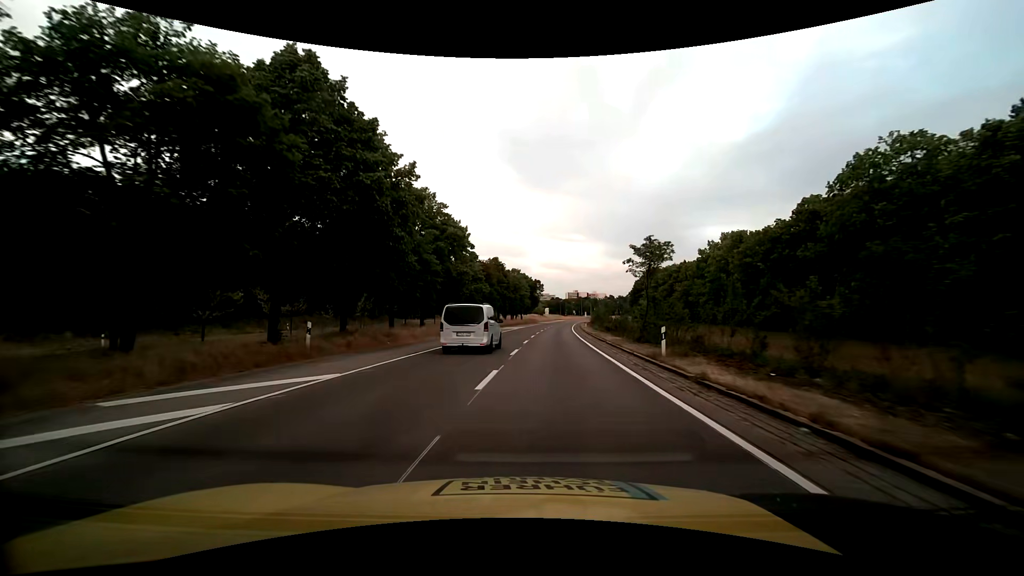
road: trunk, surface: asphalt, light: Day
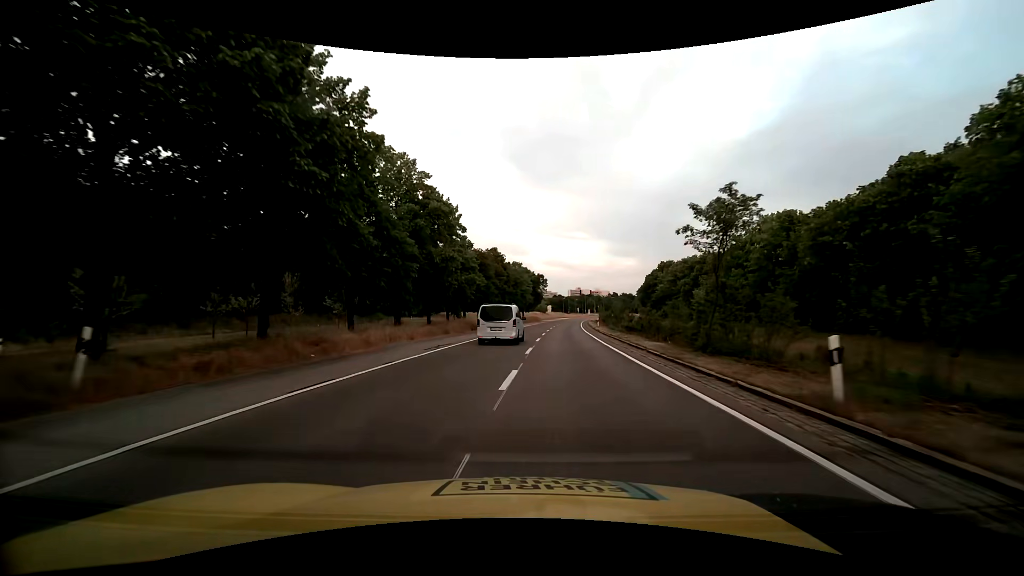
(0.0, +9.4) m; 0°
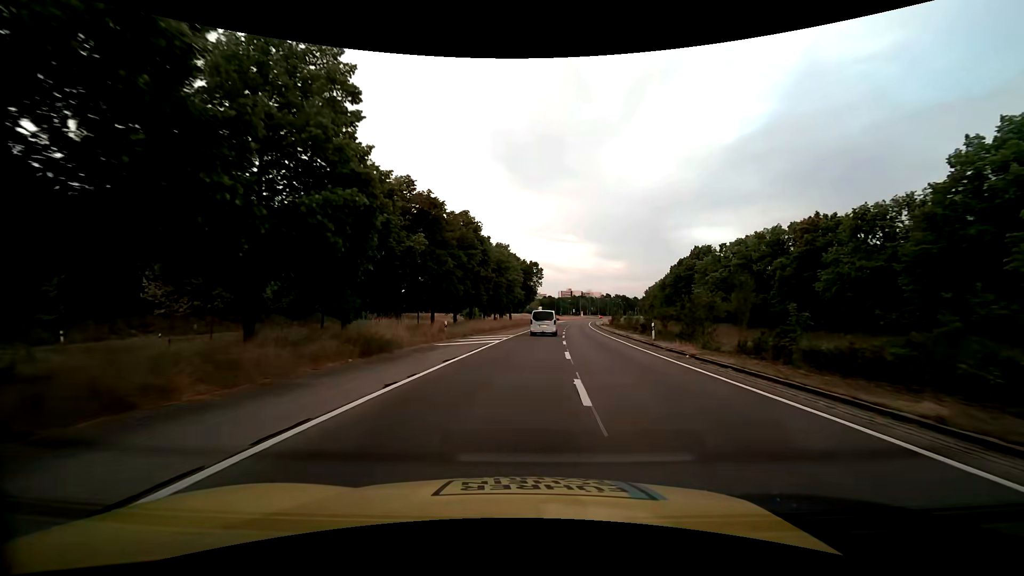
(+0.1, +28.3) m; +1°
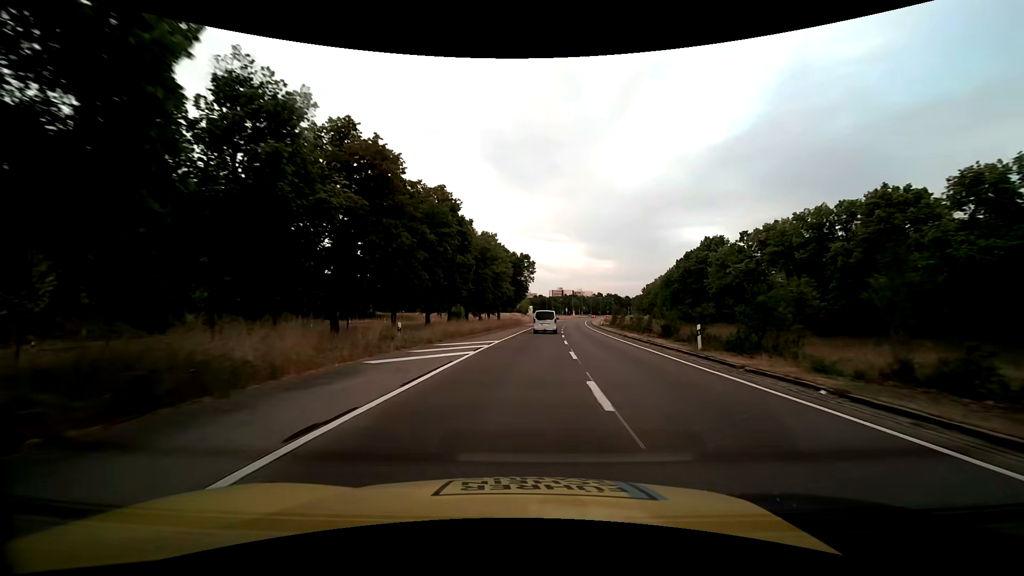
(+0.1, +9.4) m; +1°
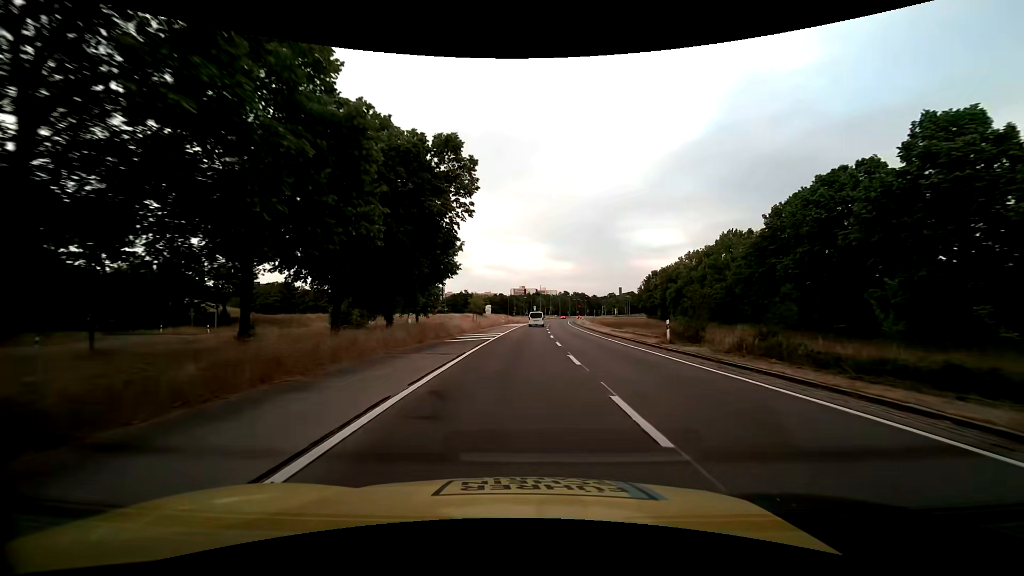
(+2.1, +47.1) m; +5°
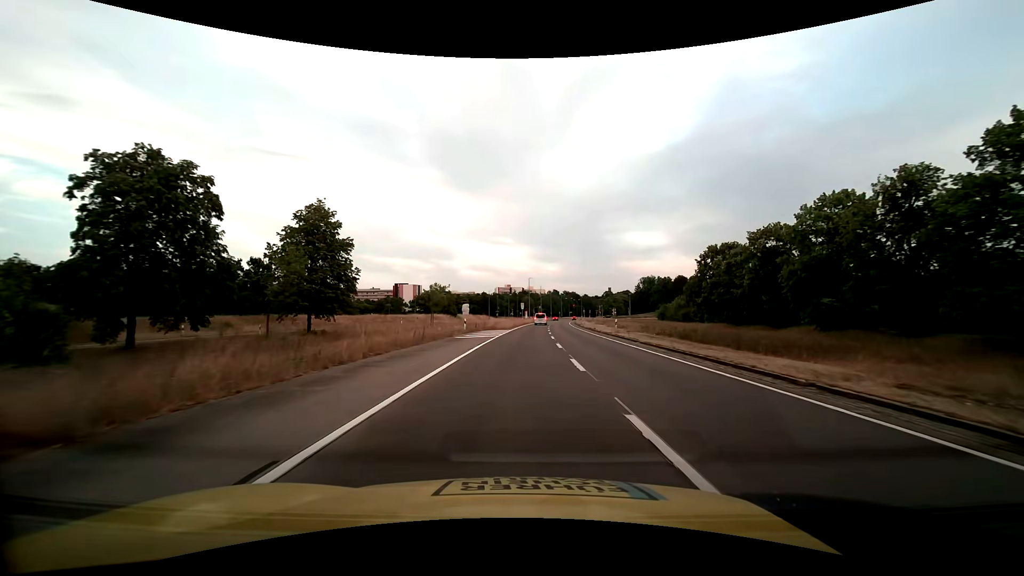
(+0.5, +37.6) m; +1°
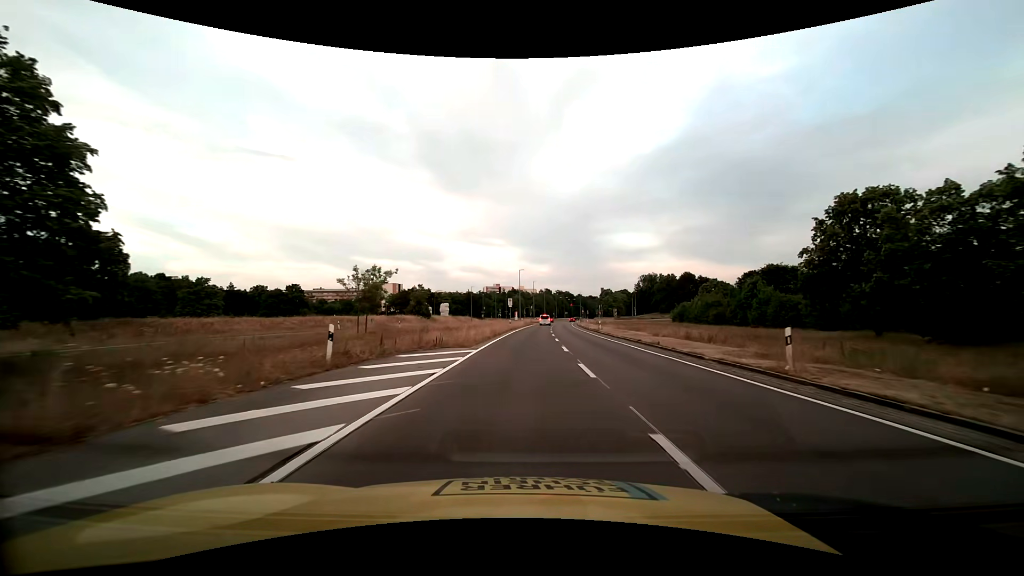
(+0.3, +28.3) m; +1°
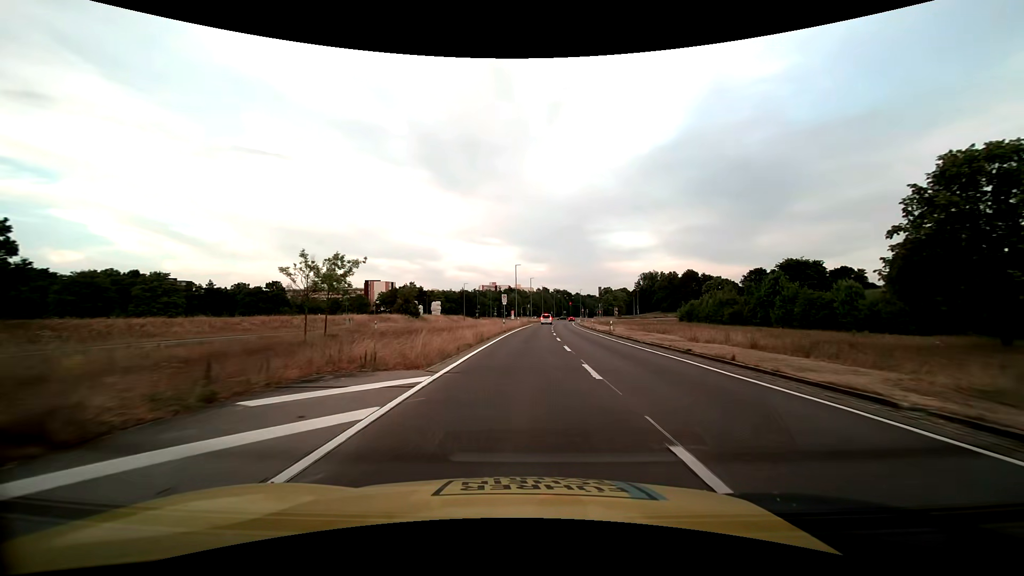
(0.0, +9.4) m; 0°
(0, +10) (0, +20) (0, +30) (+1, +40) (+1, +50) (+2, +60) (+2, +70) (+3, +80) (+3, +90) (+4, +100) m
